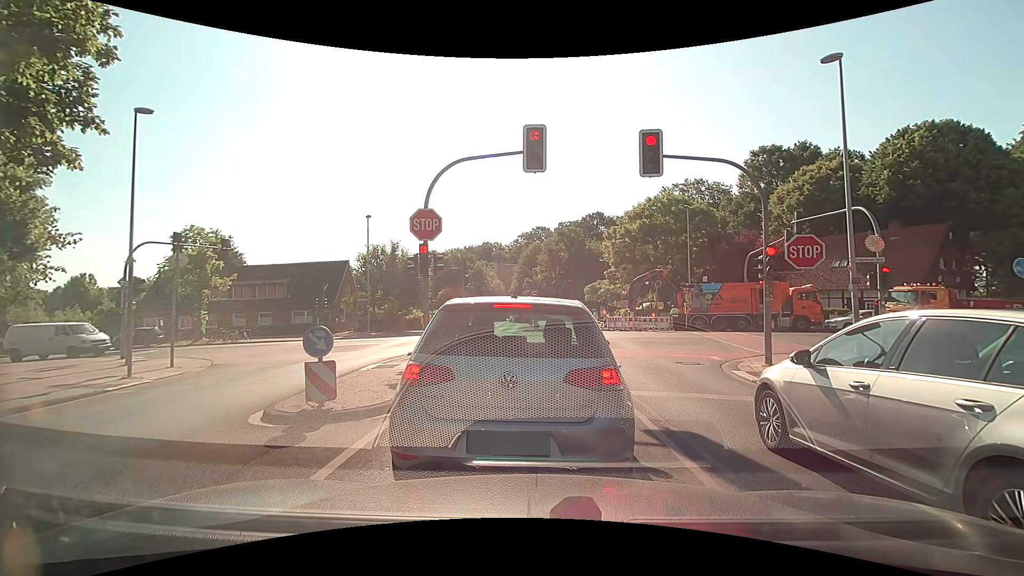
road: tertiary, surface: asphalt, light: Day
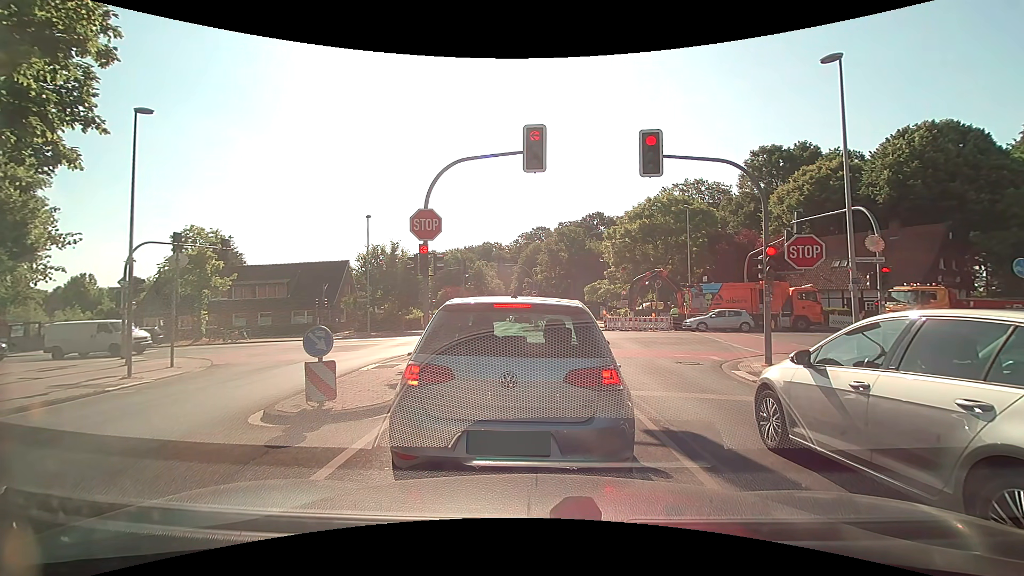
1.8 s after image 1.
(0.0, 0.0) m; 0°
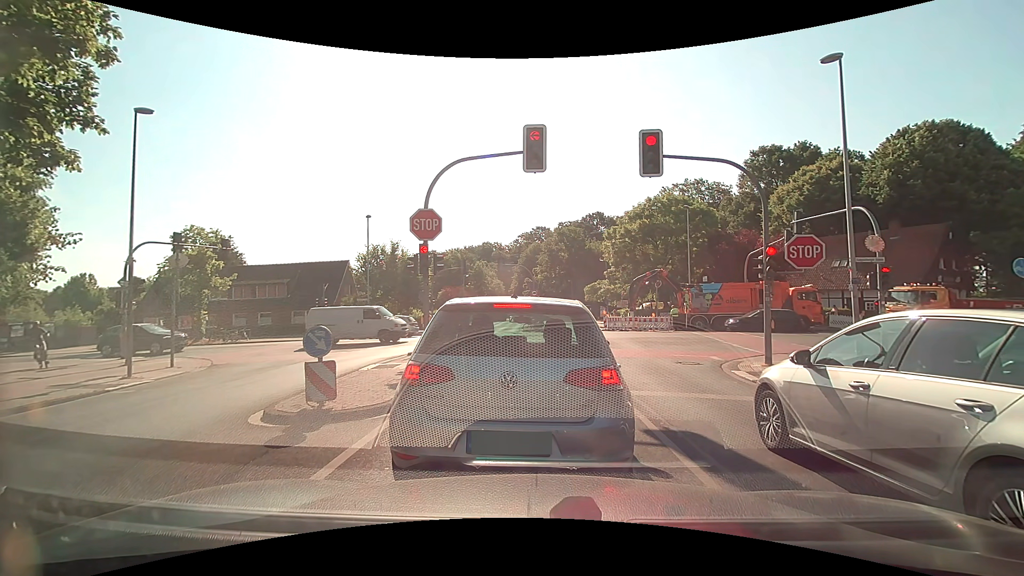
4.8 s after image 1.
(0.0, 0.0) m; 0°
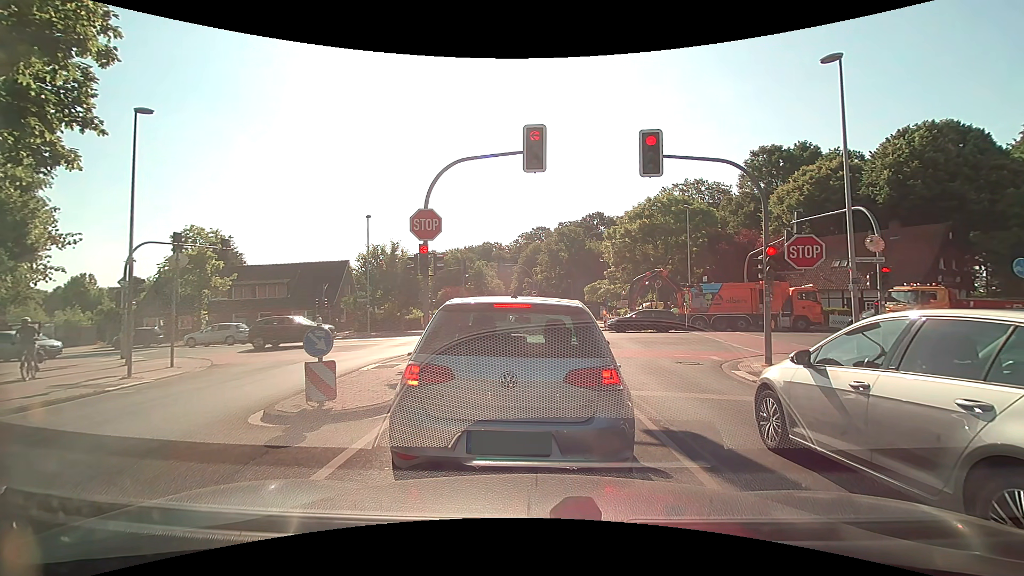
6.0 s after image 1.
(0.0, 0.0) m; 0°
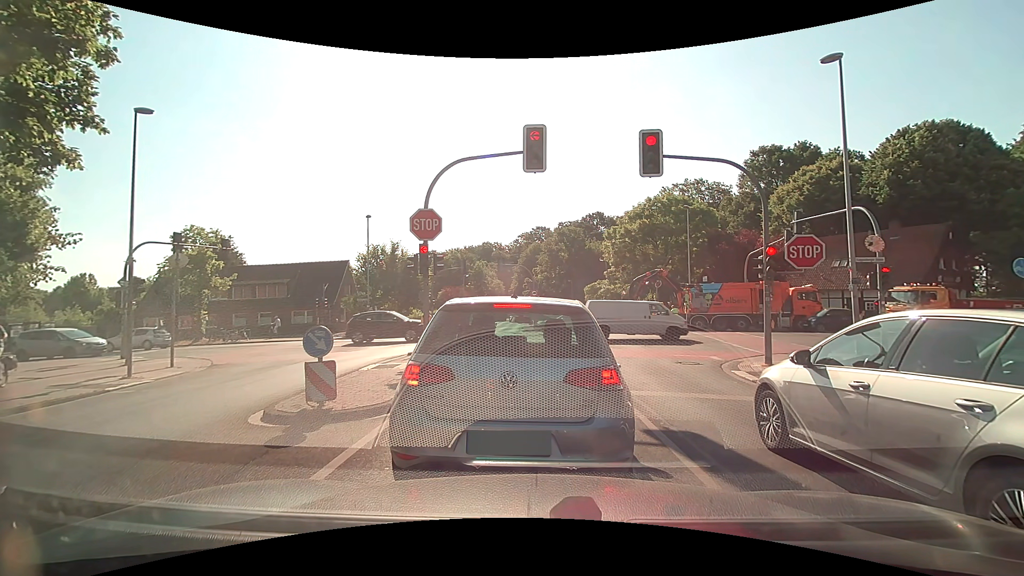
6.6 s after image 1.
(0.0, 0.0) m; 0°
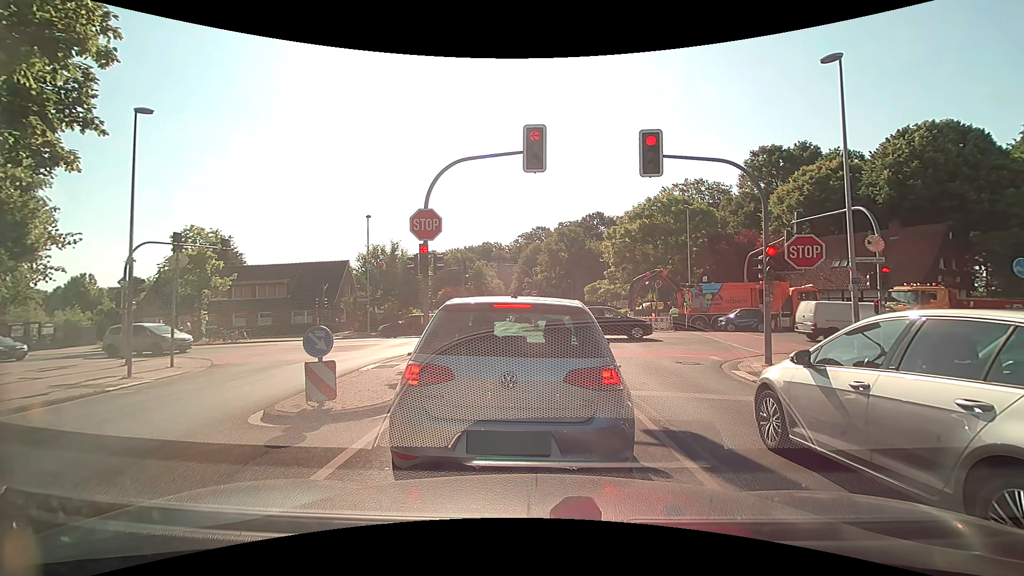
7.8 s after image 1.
(0.0, 0.0) m; 0°
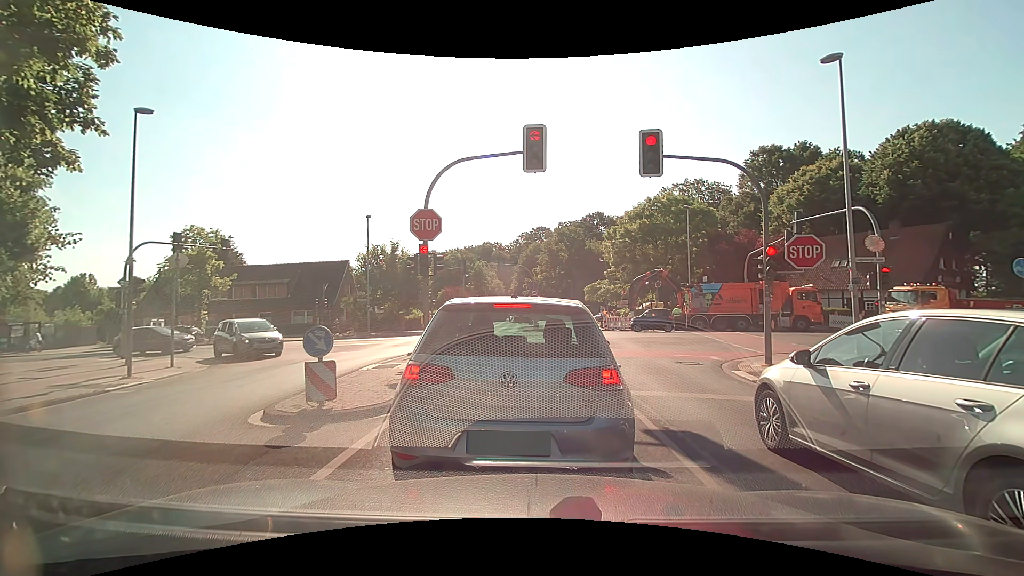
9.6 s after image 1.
(0.0, 0.0) m; 0°
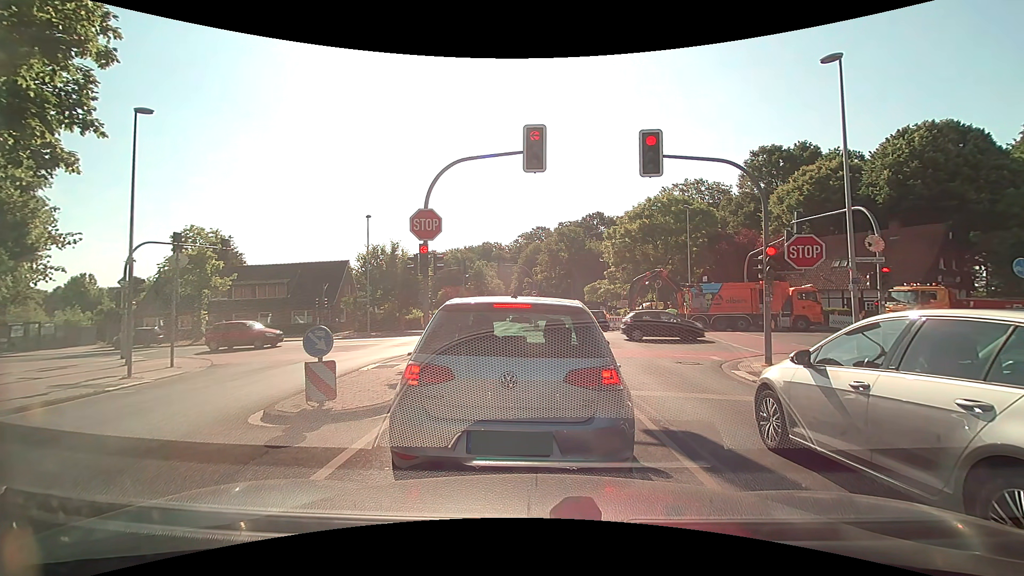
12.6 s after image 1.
(0.0, 0.0) m; 0°
(0, +10) (0, +20) (-5, +29) (-13, +34) (-23, +35) (-33, +35) (-43, +35) (-53, +35) (-63, +34) (-73, +34) m
